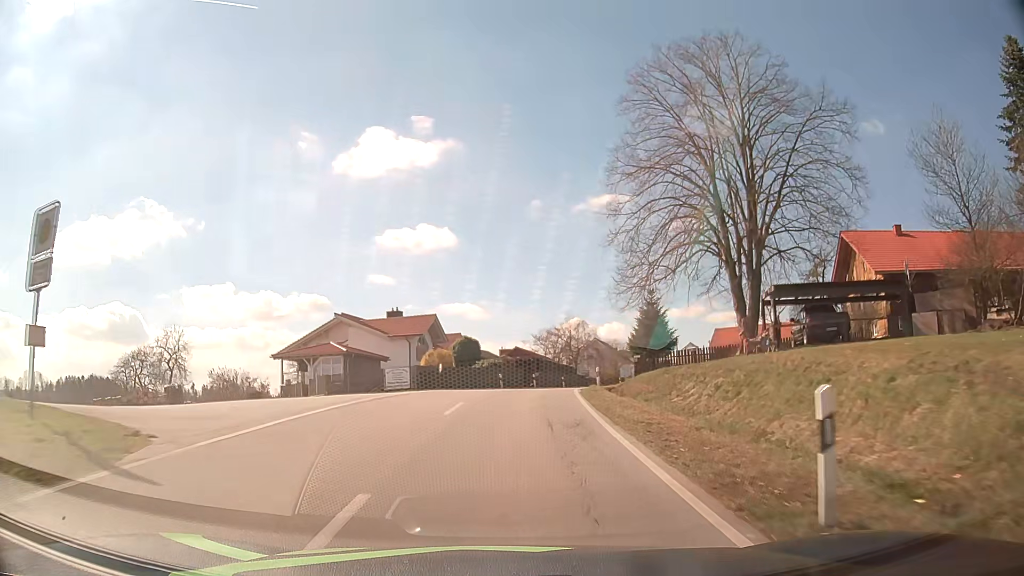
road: tertiary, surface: asphalt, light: Day
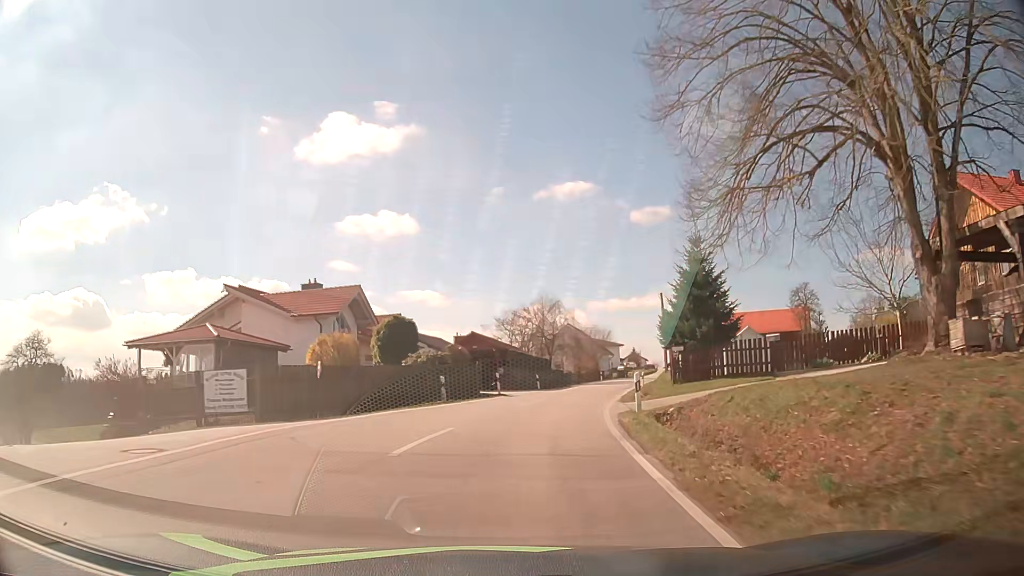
(+0.4, +17.8) m; +3°
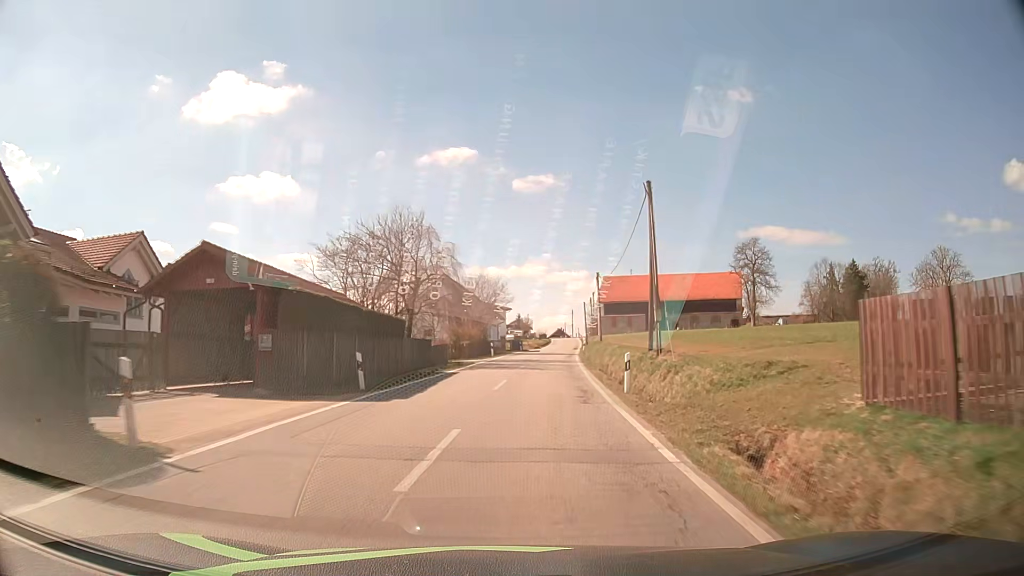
(+2.5, +26.7) m; +10°
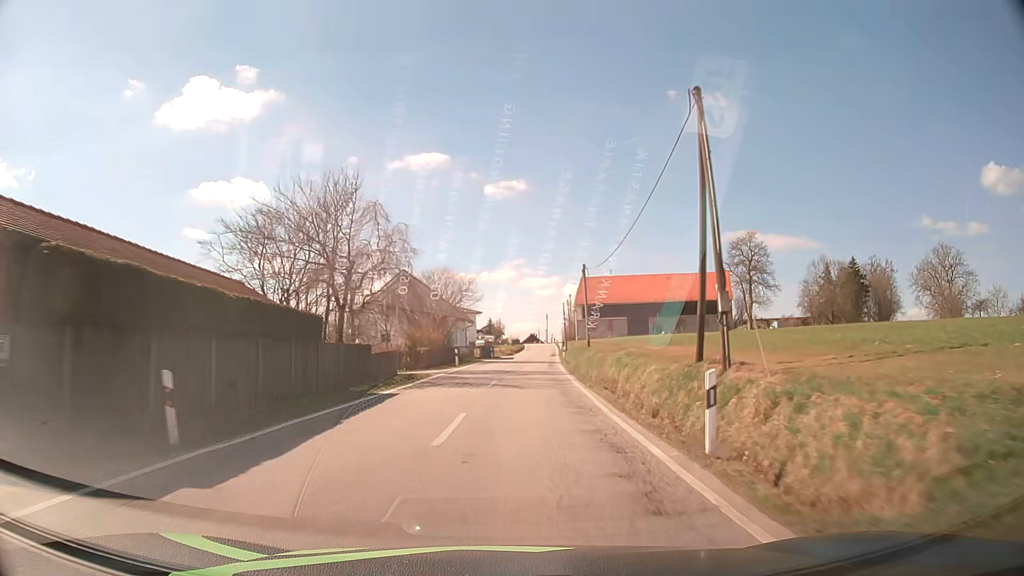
(+0.3, +9.2) m; +2°
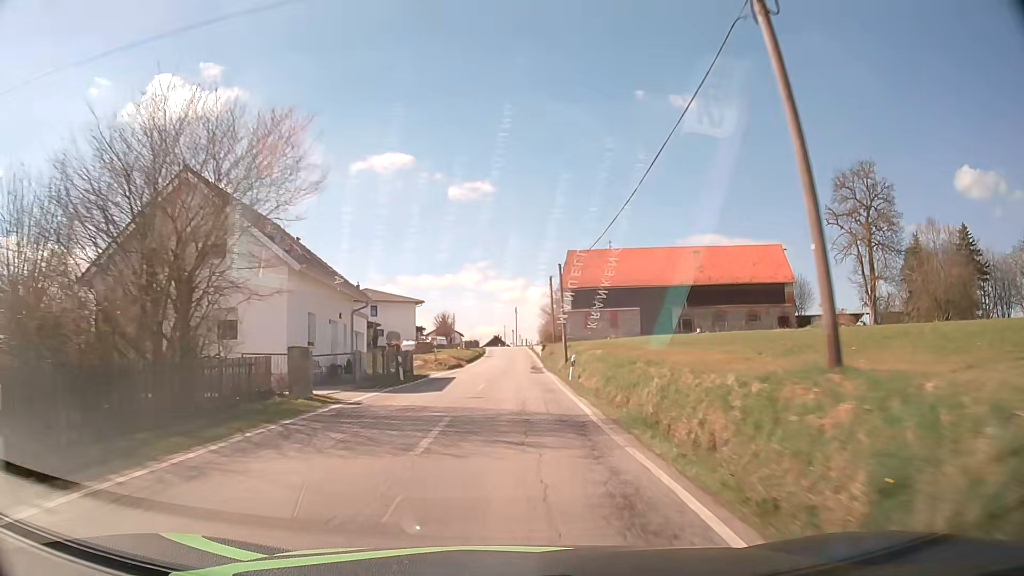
(+1.5, +37.1) m; +3°
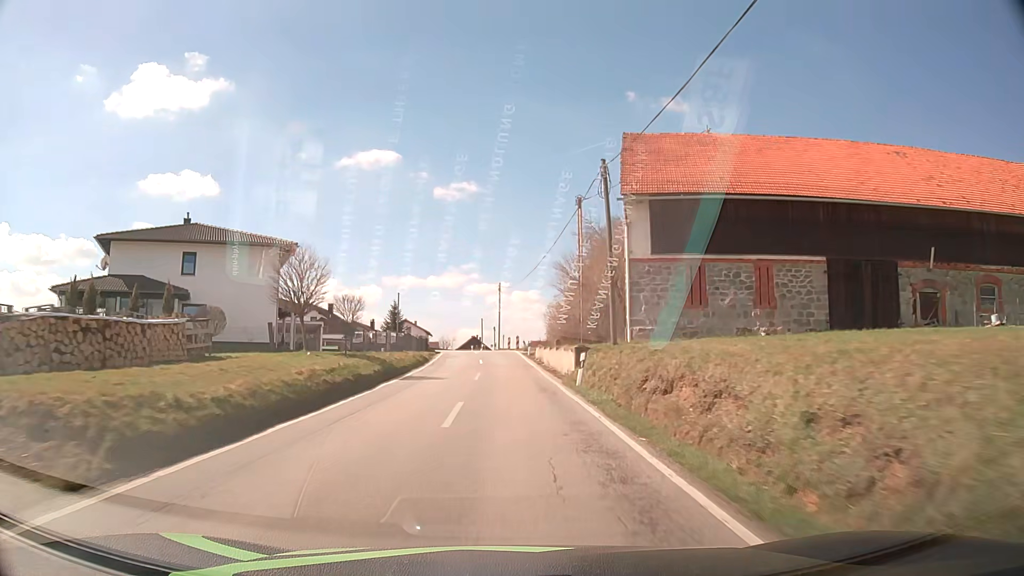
(+0.9, +46.6) m; +2°
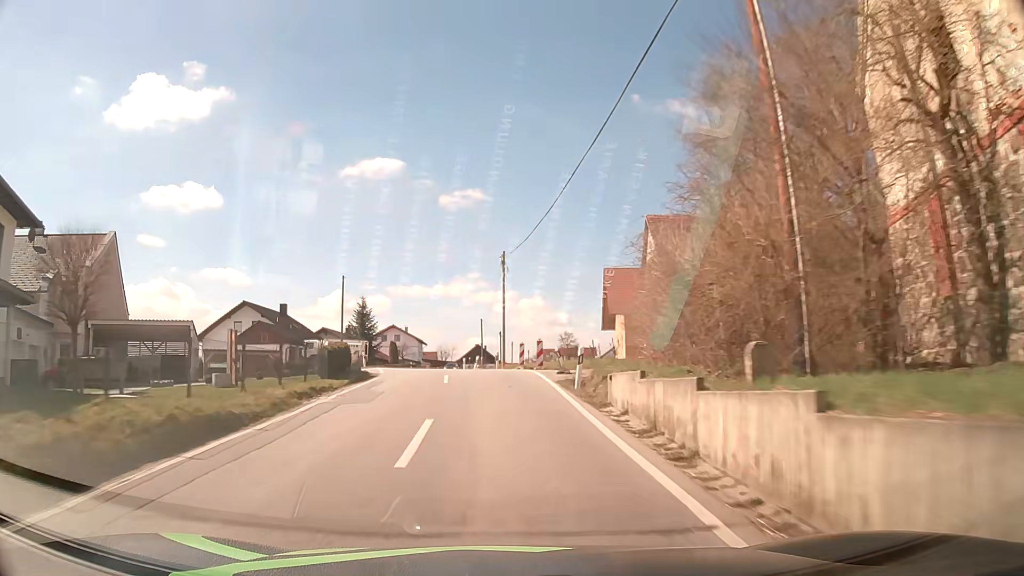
(+0.1, +27.9) m; 0°
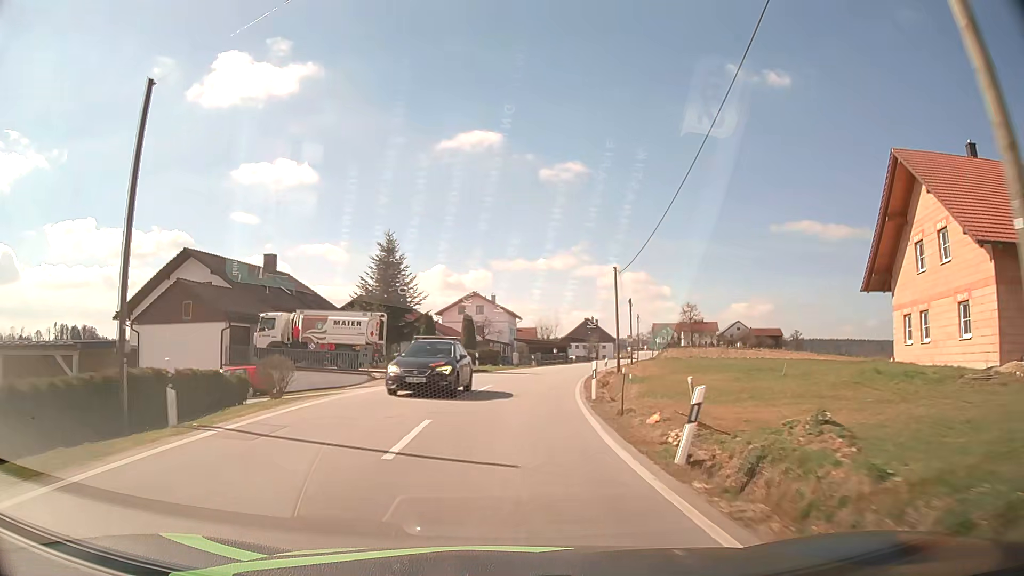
(-2.8, +35.3) m; -9°
(0, +10) (0, +20) (+1, +30) (+3, +40) (+5, +50) (+7, +59) (+9, +69) (+11, +79) (+13, +89) (+16, +98) m
